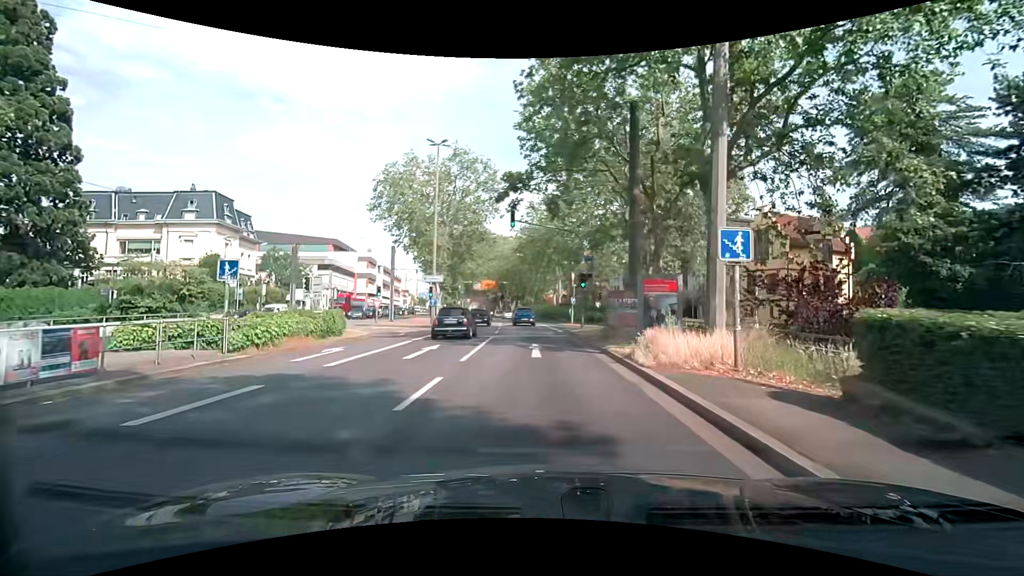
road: primary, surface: asphalt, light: Day
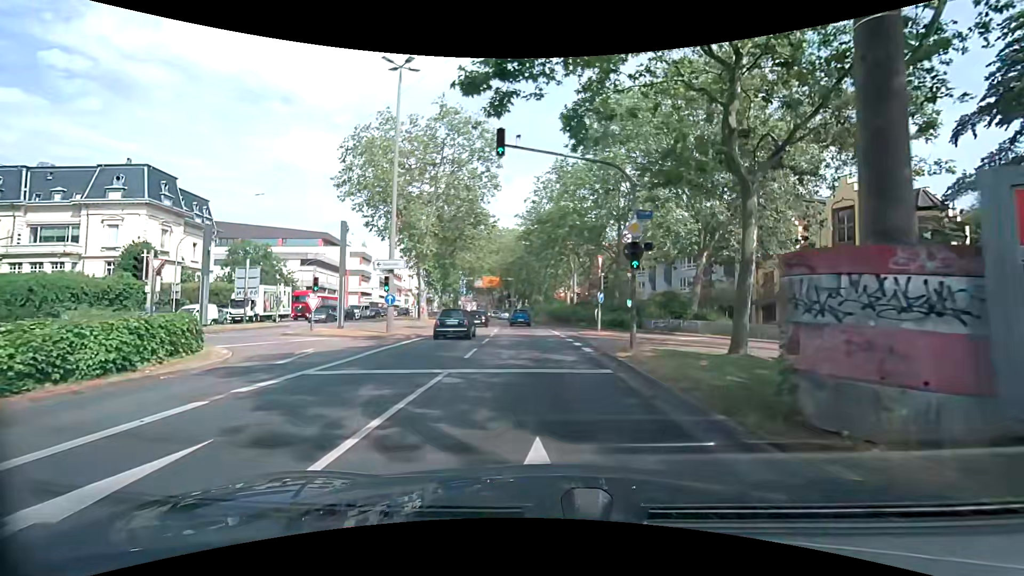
(-0.3, +13.1) m; -1°
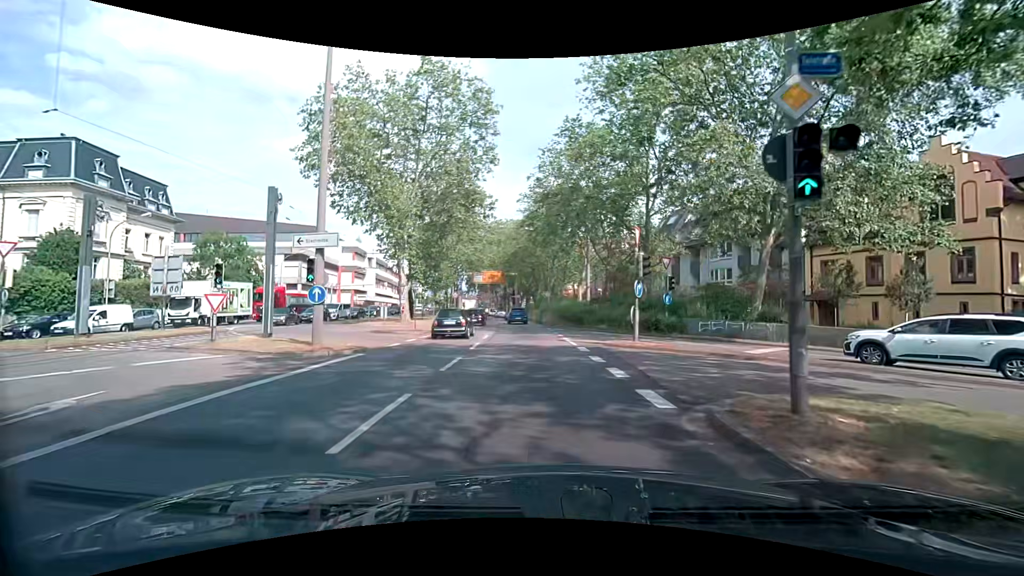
(-0.2, +9.1) m; -1°
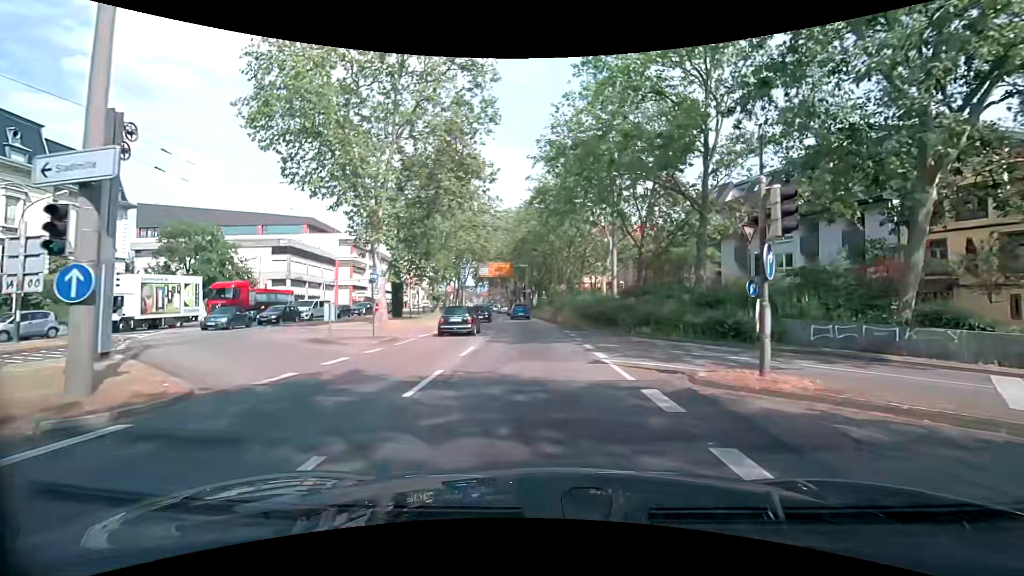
(-0.1, +9.3) m; -2°
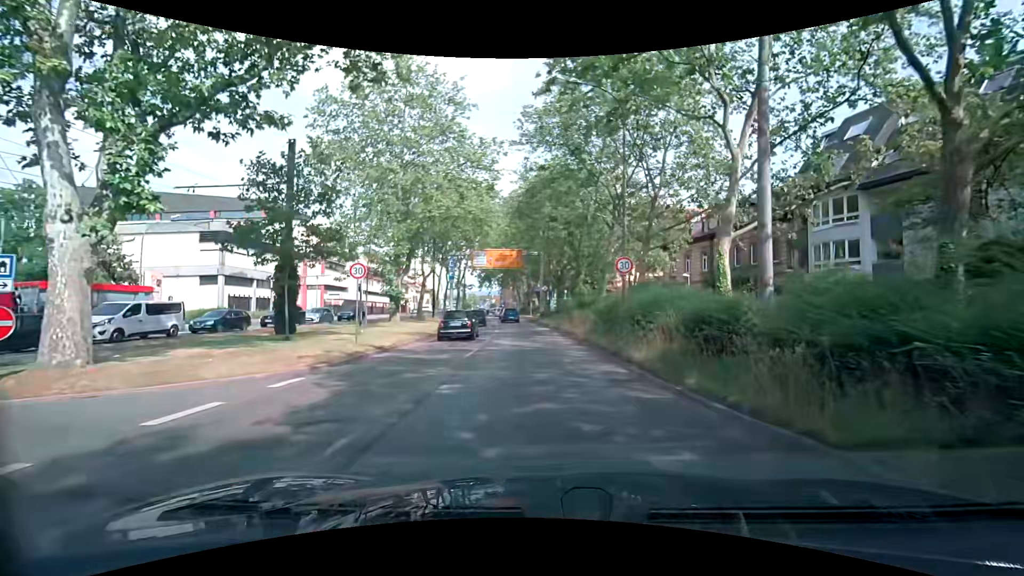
(-0.5, +22.6) m; -3°
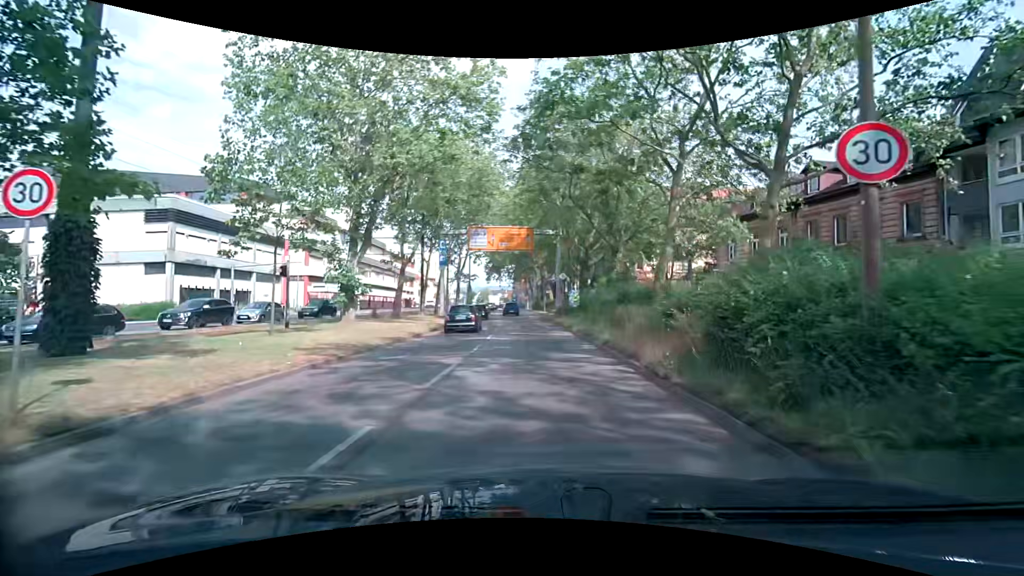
(+0.1, +11.8) m; +1°
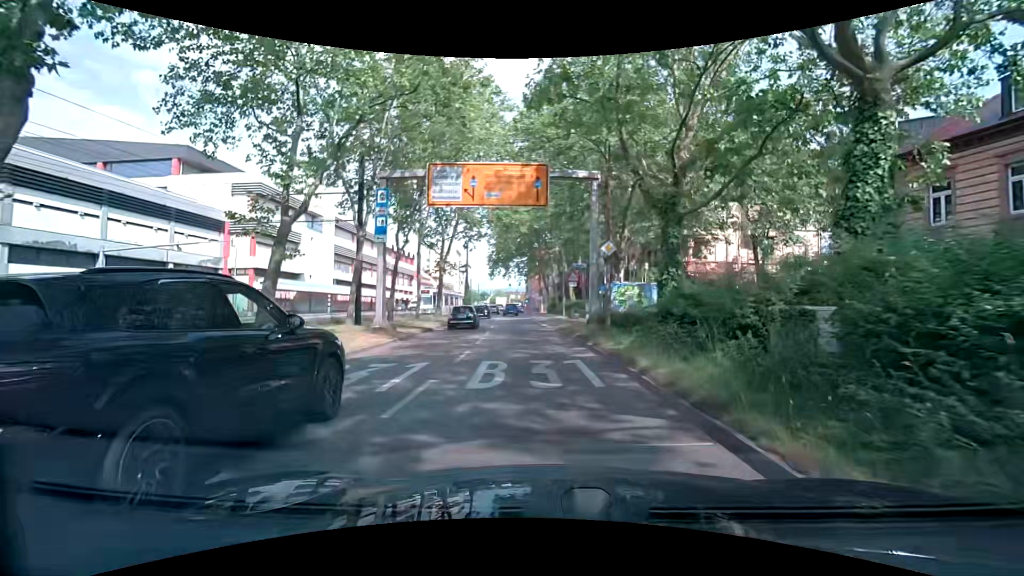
(-0.5, +18.8) m; -3°
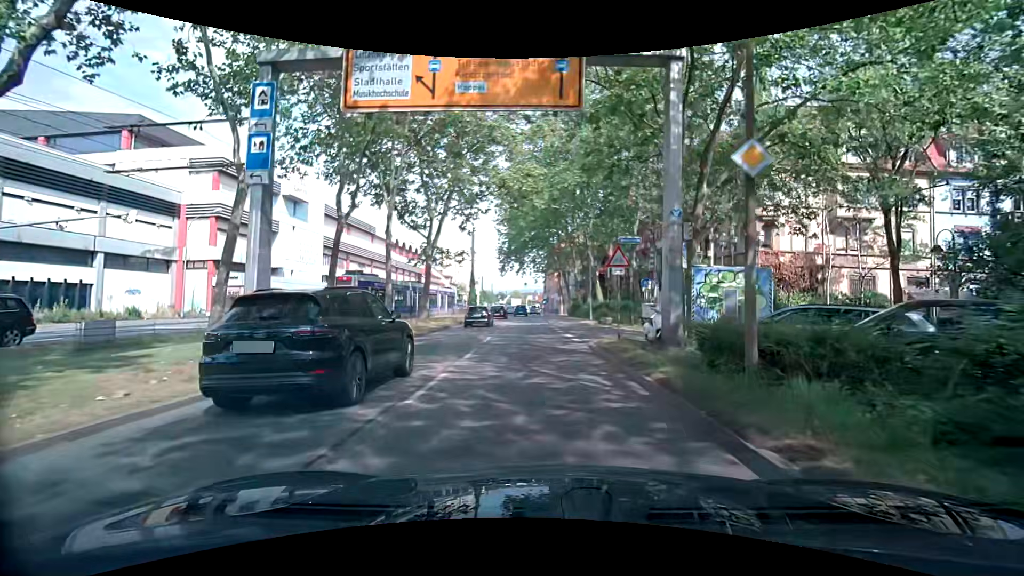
(-0.2, +11.1) m; -2°
(0, +10) (-1, +20) (-1, +30) (-2, +40) (-2, +50) (-3, +60) (-3, +70) (-3, +80) (-3, +90) (-4, +100) m
